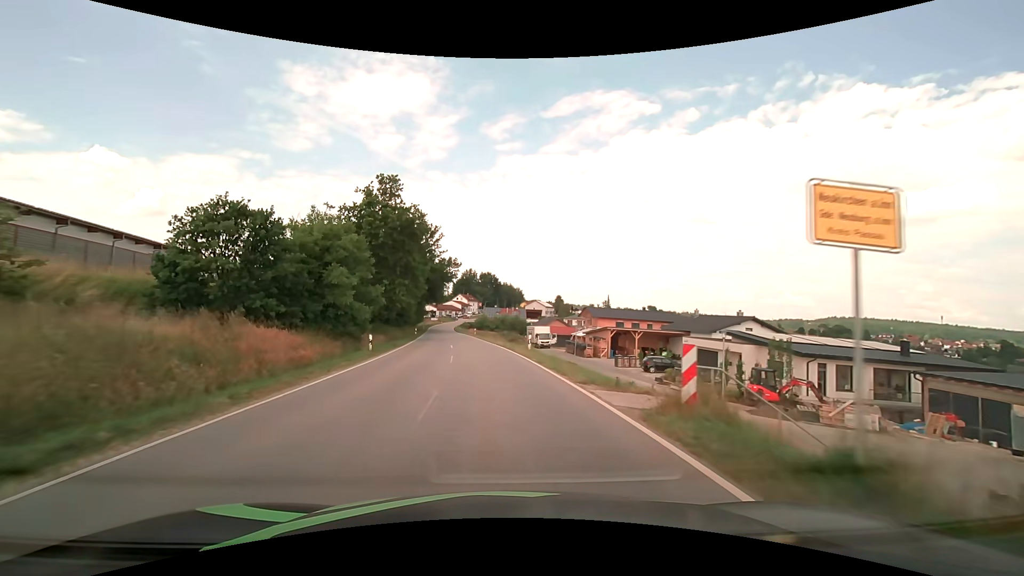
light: Day
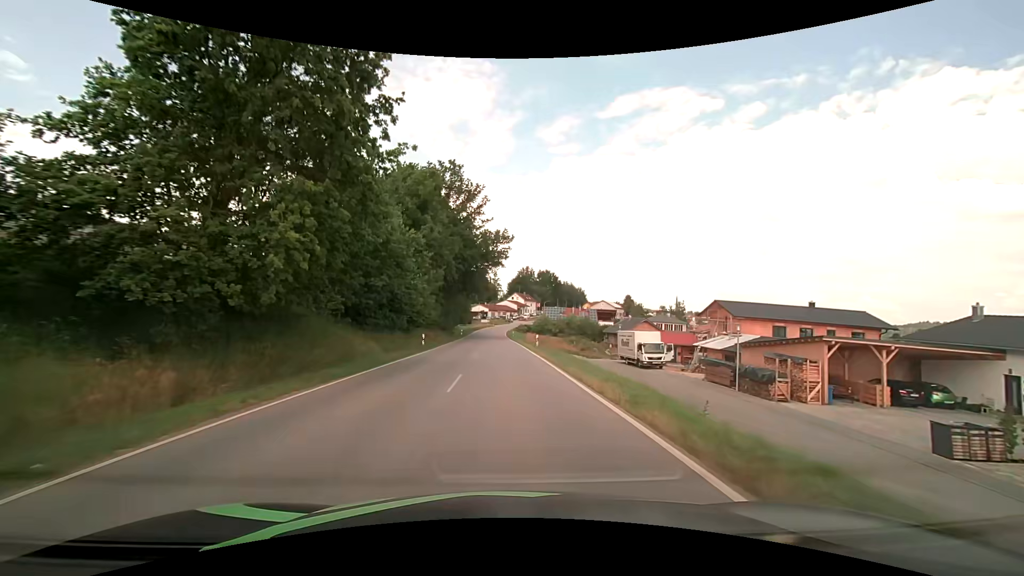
(-2.1, +31.7) m; -7°
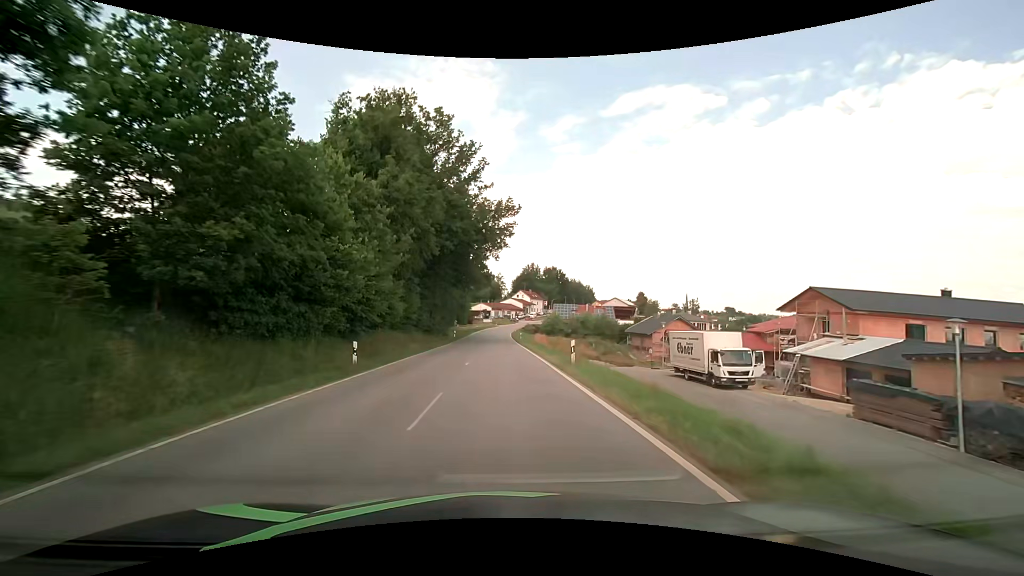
(-0.1, +15.9) m; 0°
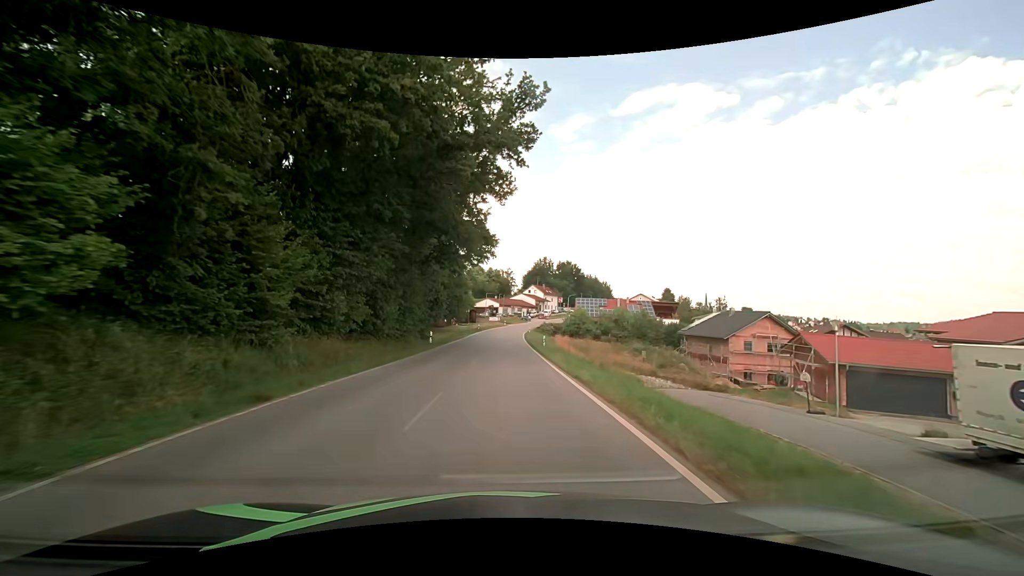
(-0.4, +23.9) m; -1°
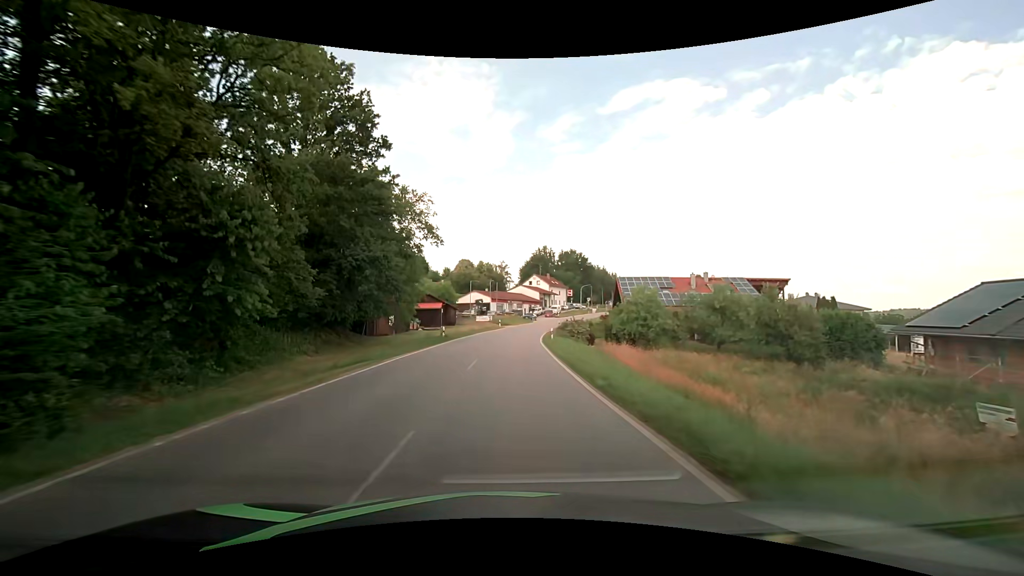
(-0.2, +39.7) m; 0°
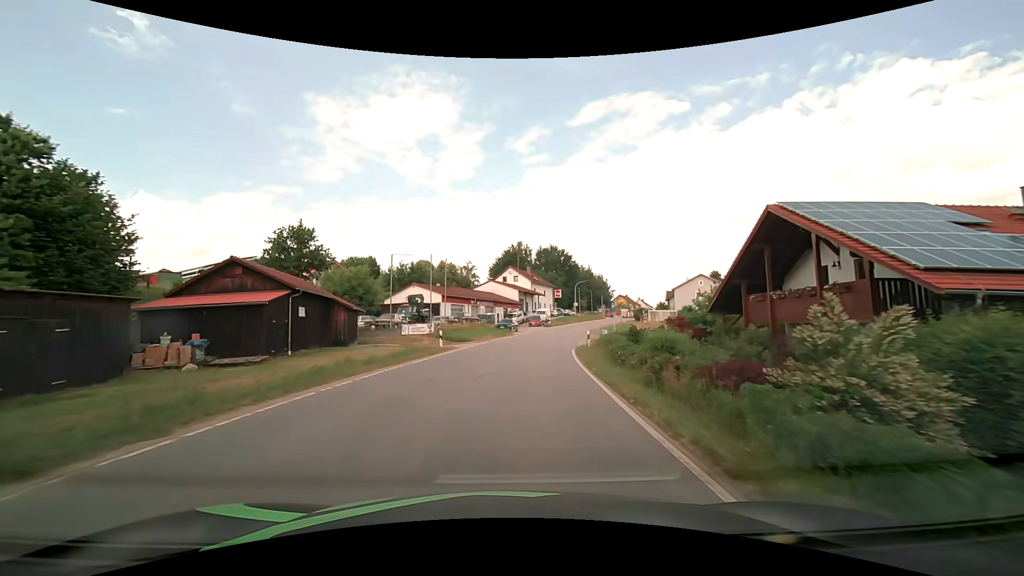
(+0.9, +39.3) m; +3°
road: tertiary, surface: asphalt
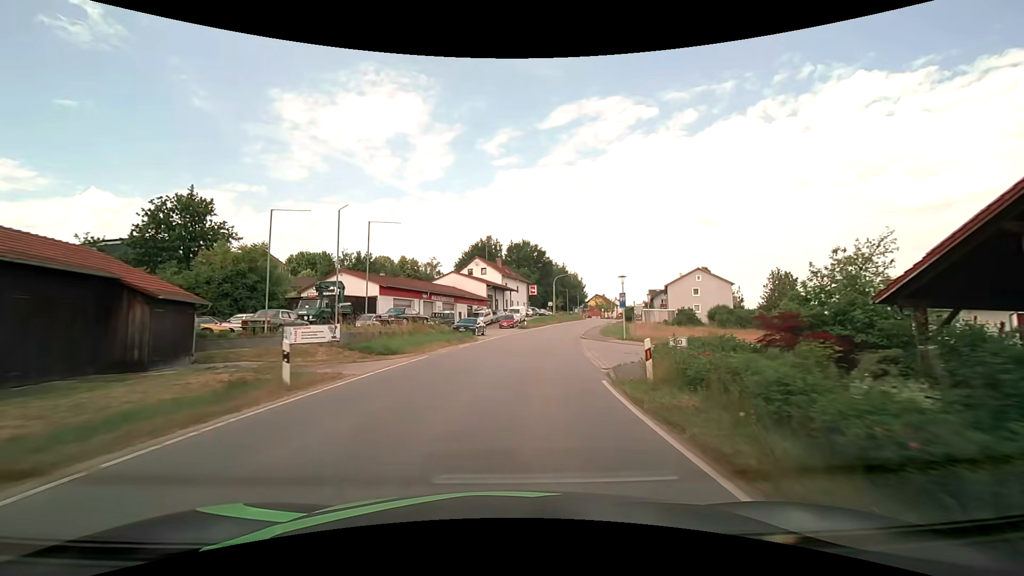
(+0.5, +15.6) m; +4°
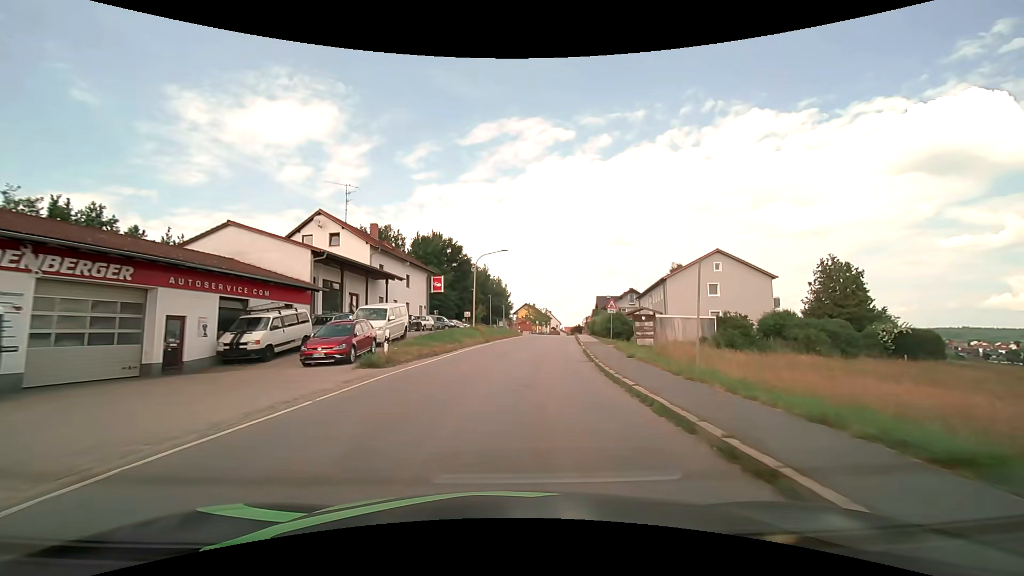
(+3.0, +38.7) m; +9°
(0, +10) (+1, +20) (+2, +30) (+3, +40) (+5, +50) (+6, +60) (+7, +70) (+9, +79) (+10, +89) (+12, +99) m
